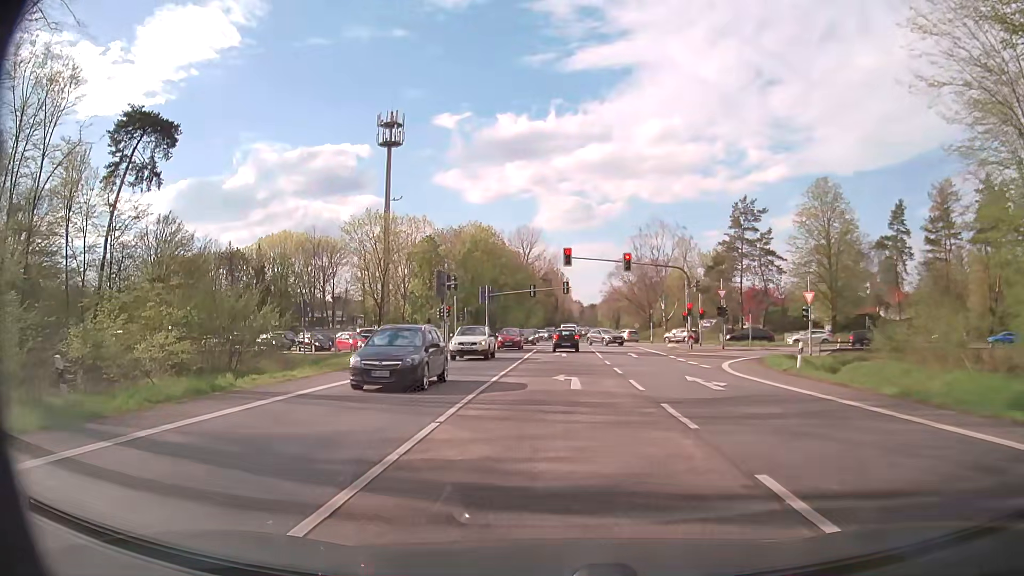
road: primary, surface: asphalt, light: Day
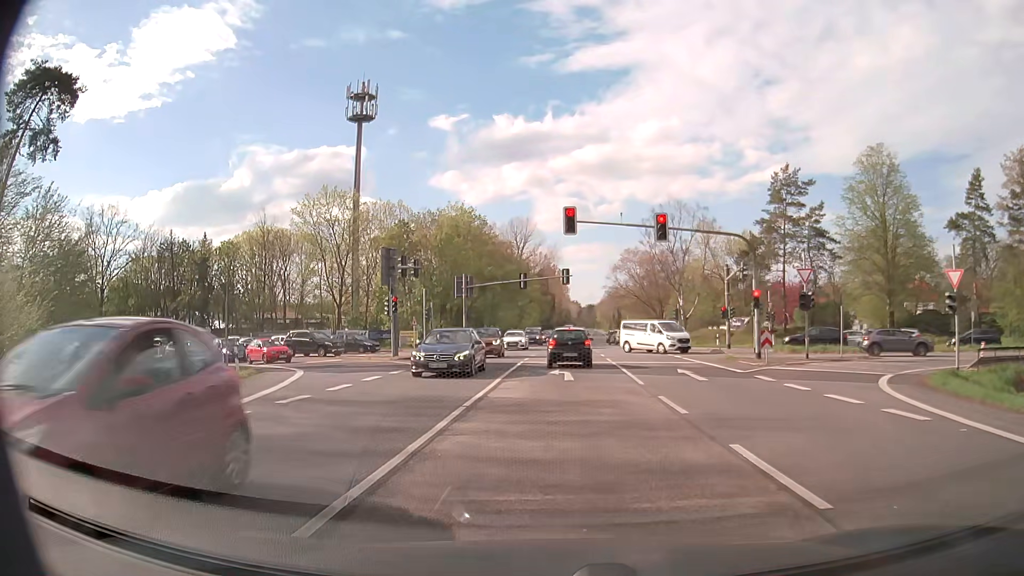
(+0.2, +16.4) m; +1°
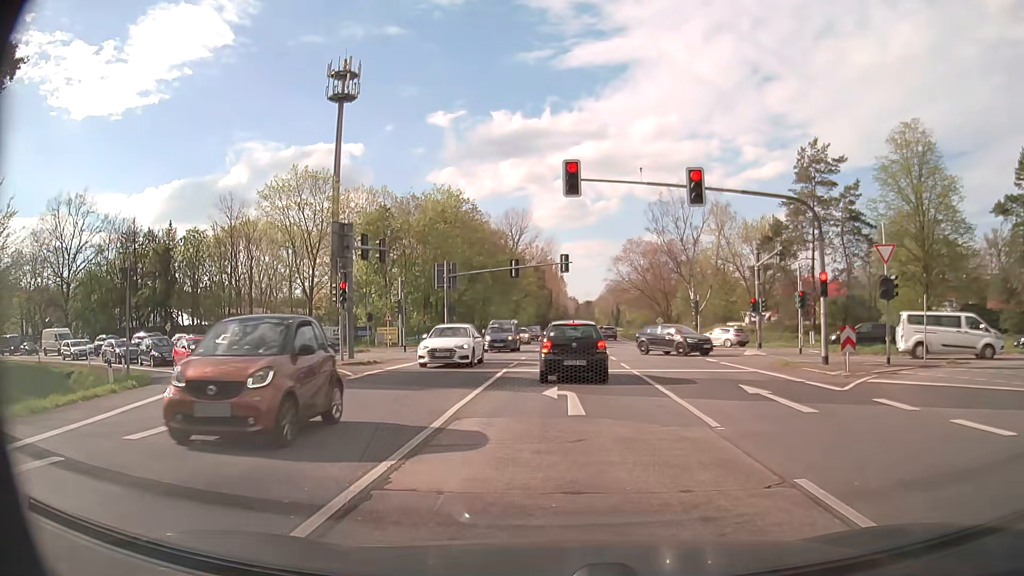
(0.0, +8.3) m; -1°
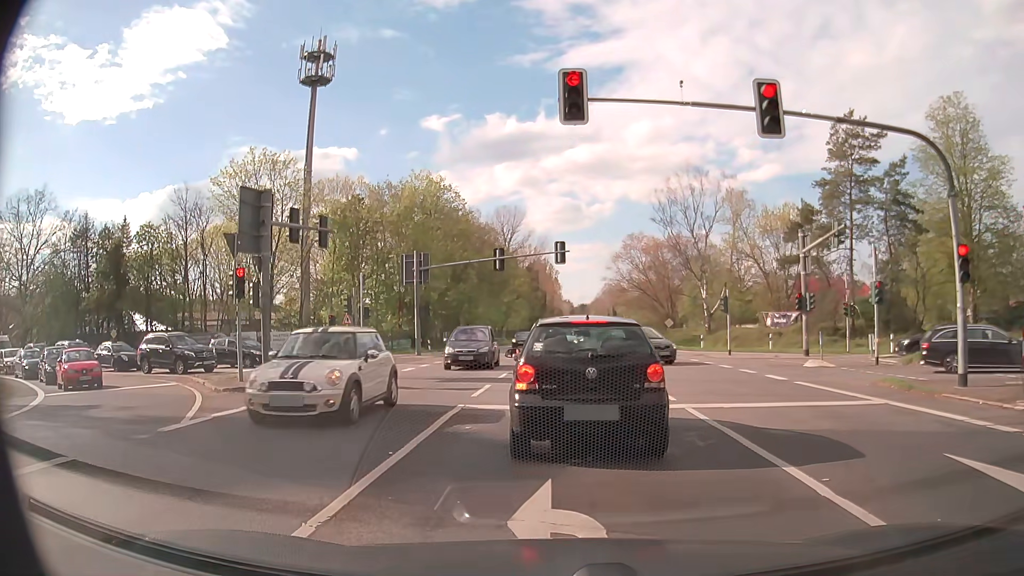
(+0.2, +8.9) m; +1°
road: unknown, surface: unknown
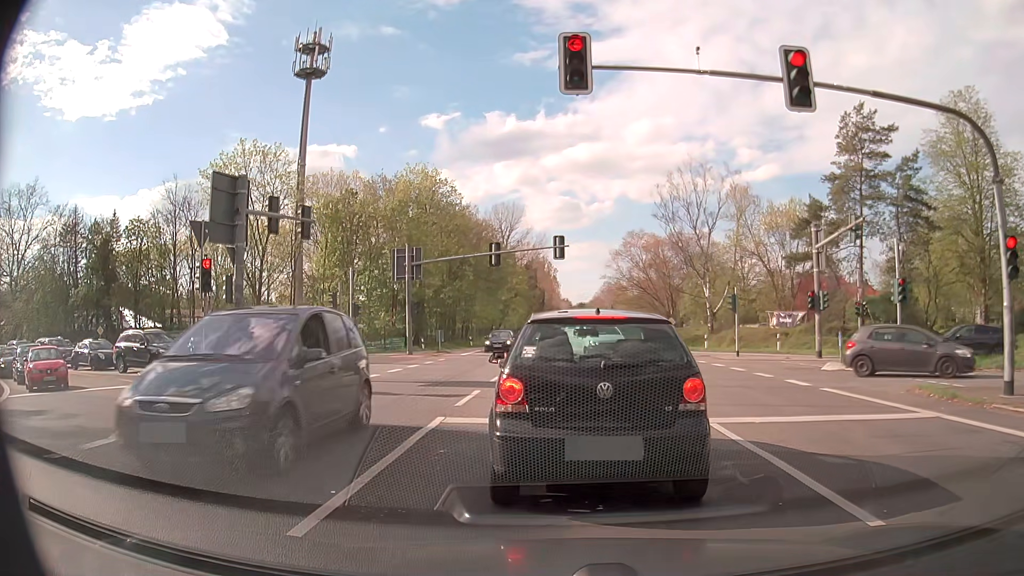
(0.0, +1.9) m; -2°
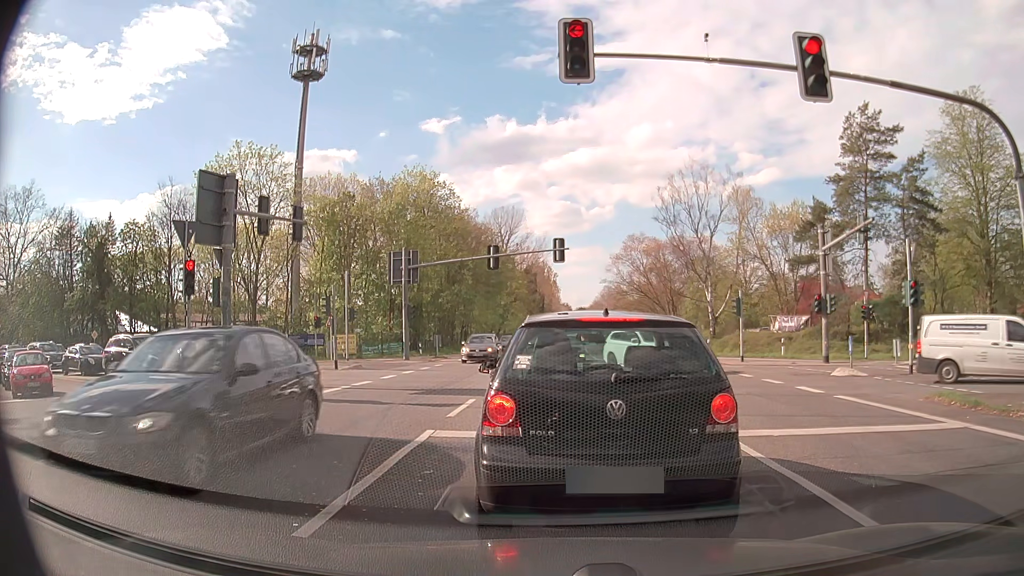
(0.0, +0.9) m; 0°
